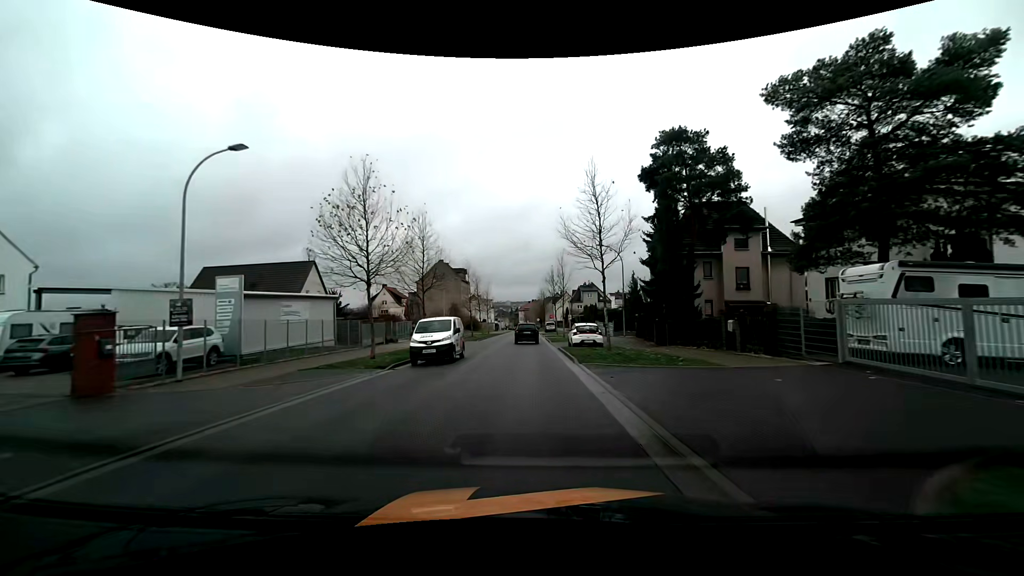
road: tertiary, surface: asphalt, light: Day
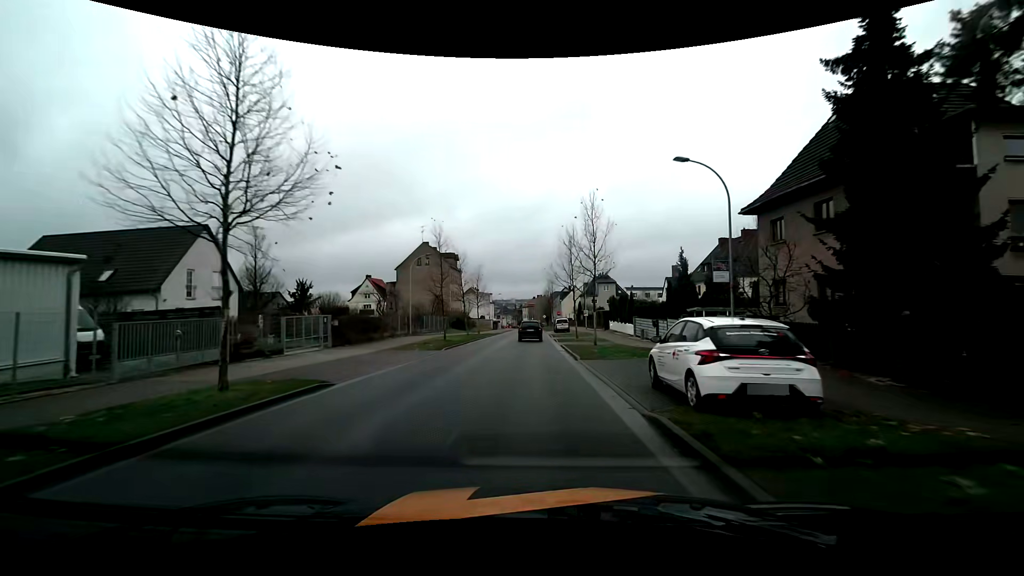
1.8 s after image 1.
(-0.2, +21.1) m; -1°
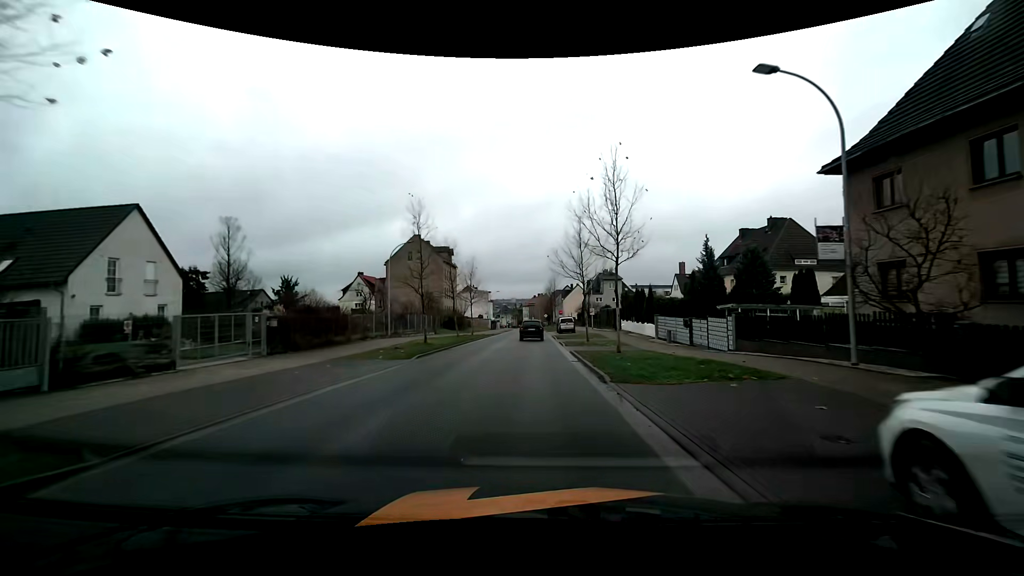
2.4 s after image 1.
(0.0, +7.1) m; 0°
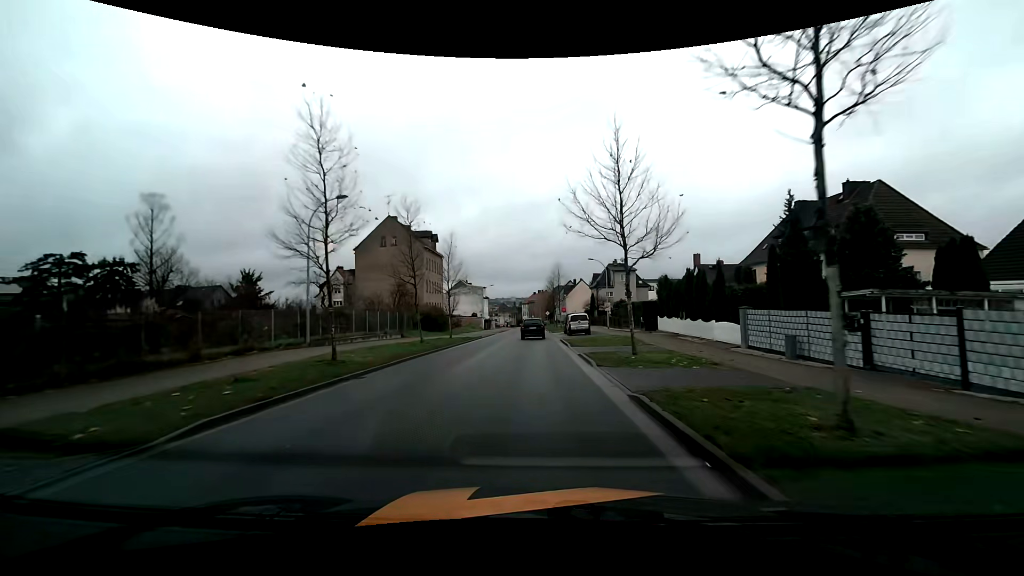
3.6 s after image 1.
(0.0, +14.2) m; 0°
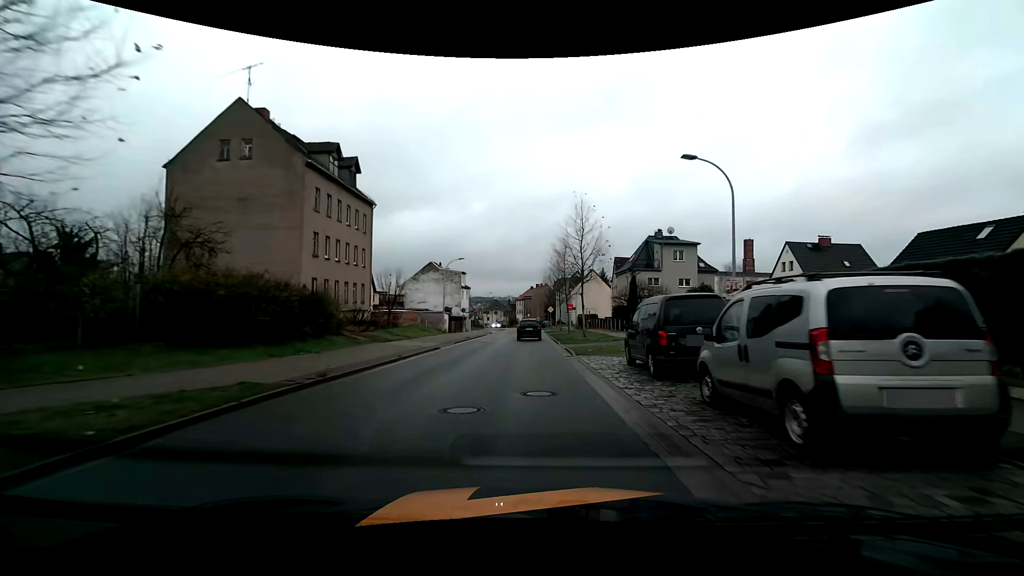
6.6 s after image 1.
(+0.1, +34.4) m; 0°
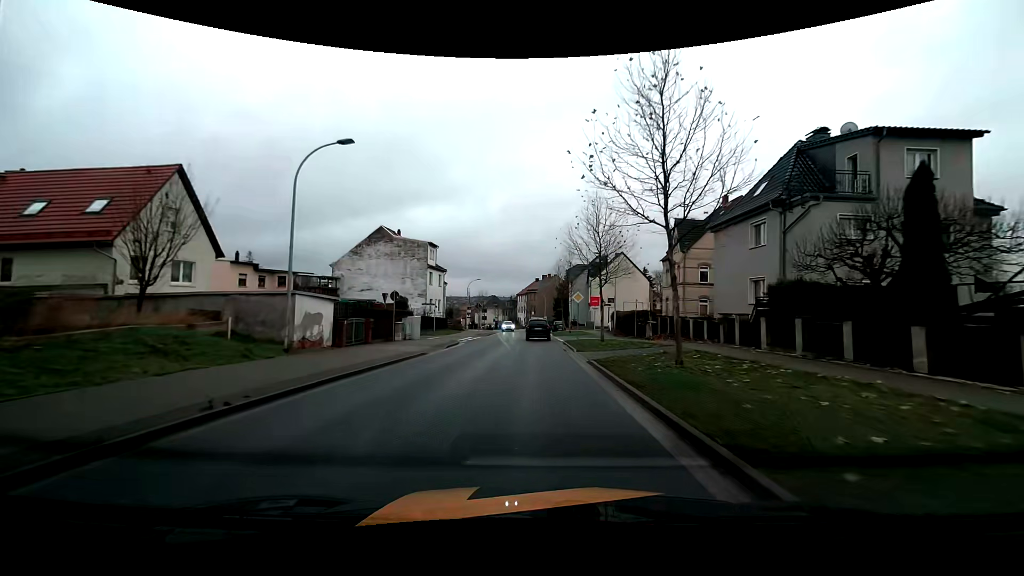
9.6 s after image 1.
(-0.1, +33.4) m; 0°
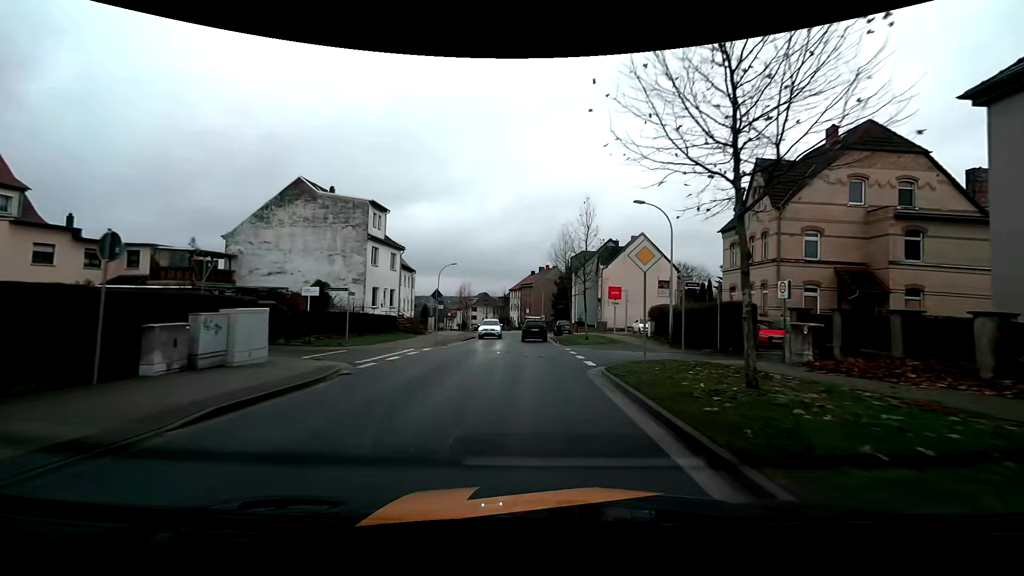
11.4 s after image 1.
(-0.1, +19.9) m; 0°
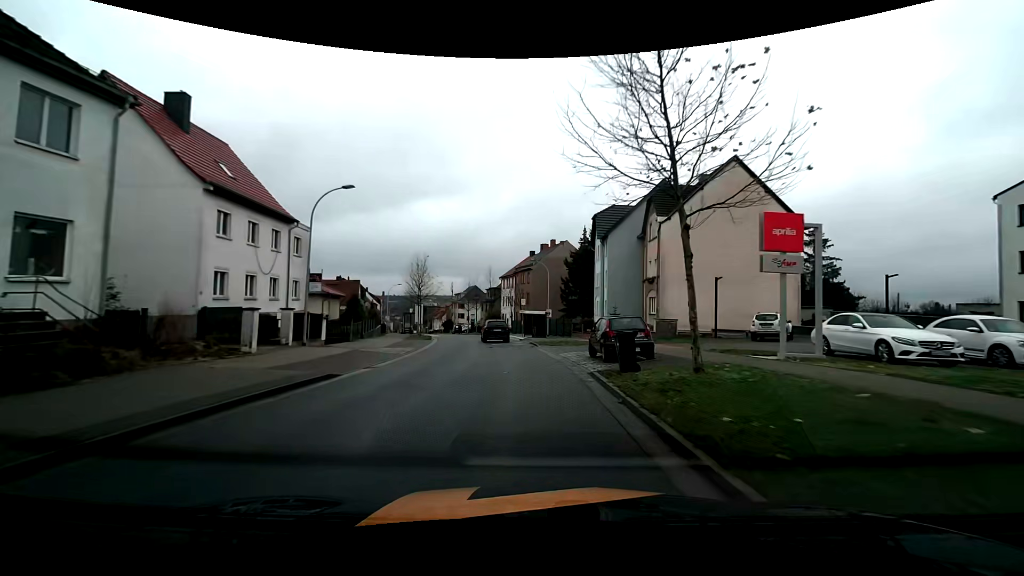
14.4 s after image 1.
(0.0, +32.1) m; 0°
(0, +10) (0, +20) (-1, +30) (-3, +40) (-5, +50) (-7, +59) (-9, +69) (-12, +79) (-15, +88) (-17, +98) m
